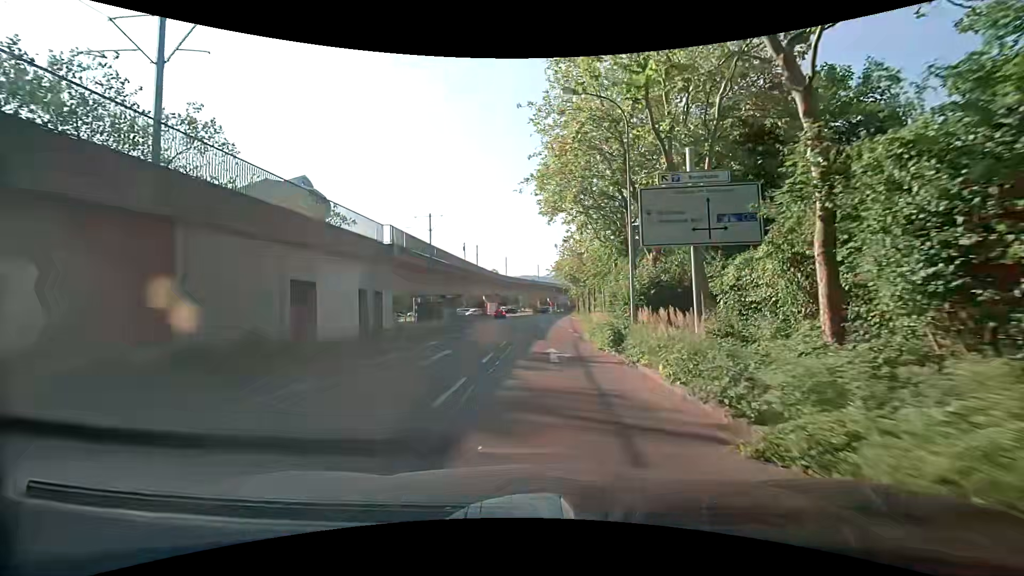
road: tertiary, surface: asphalt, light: Day
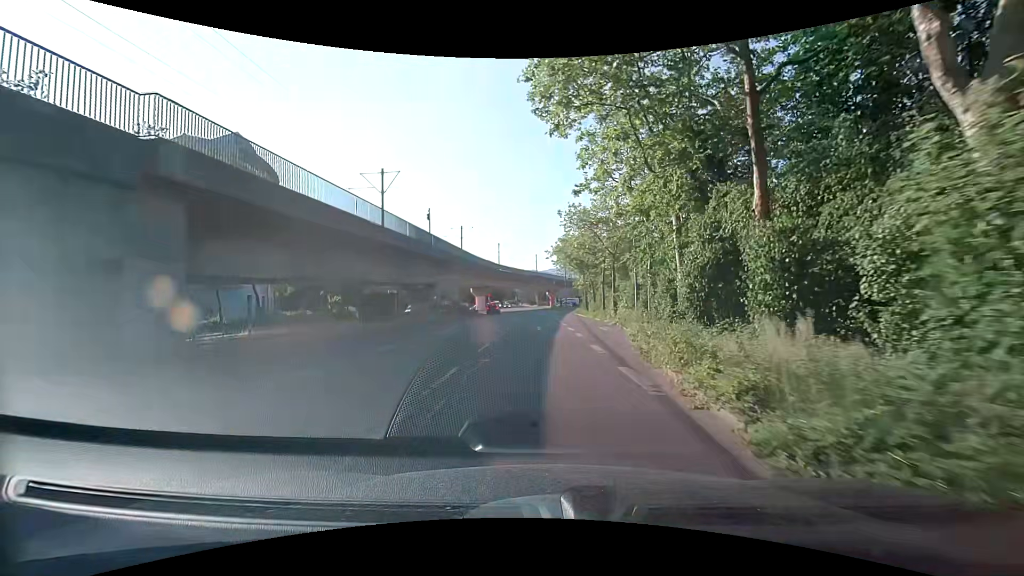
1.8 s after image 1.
(0.0, +17.5) m; -1°
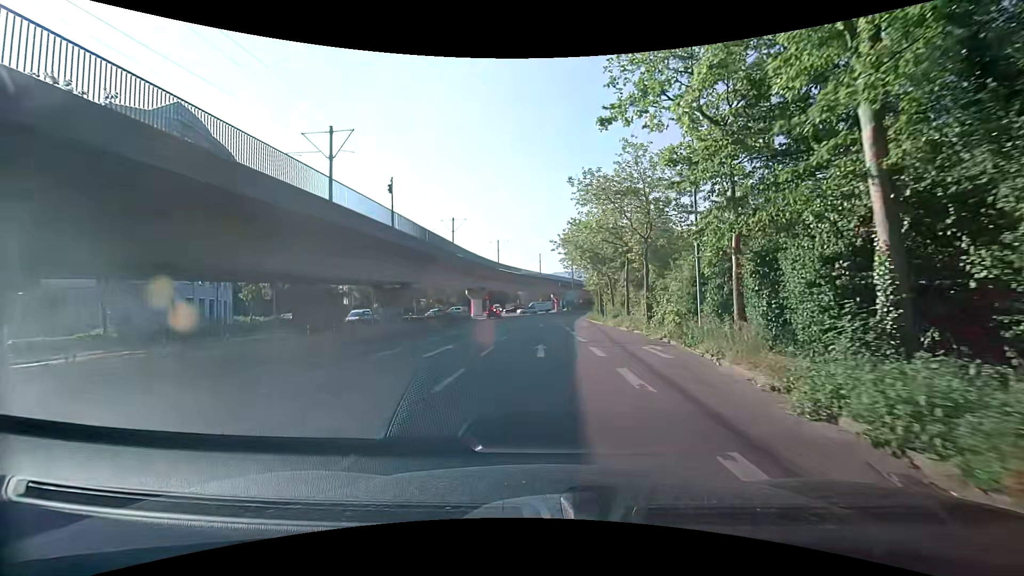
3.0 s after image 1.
(+0.1, +11.4) m; 0°
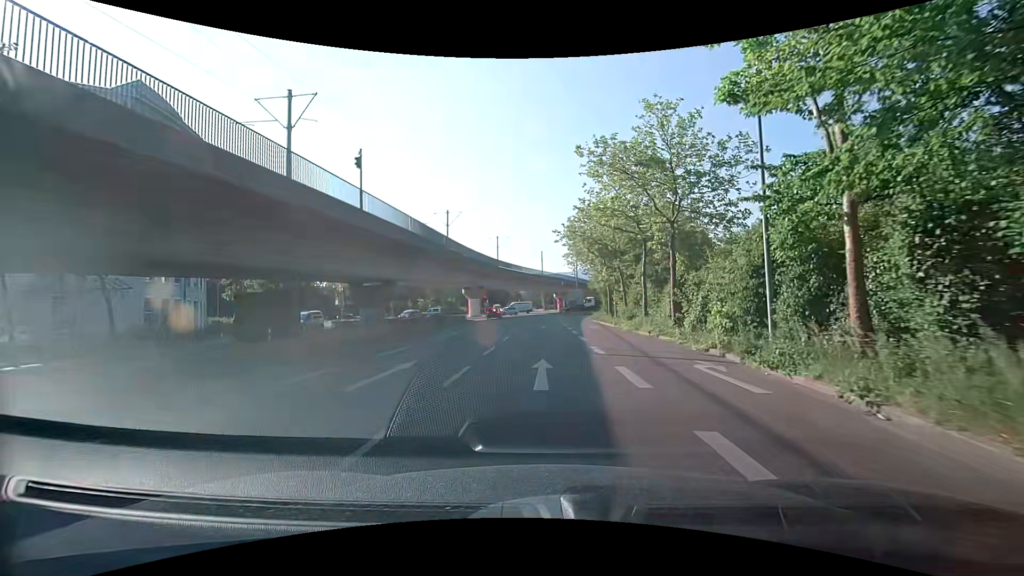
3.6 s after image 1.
(0.0, +5.5) m; +1°
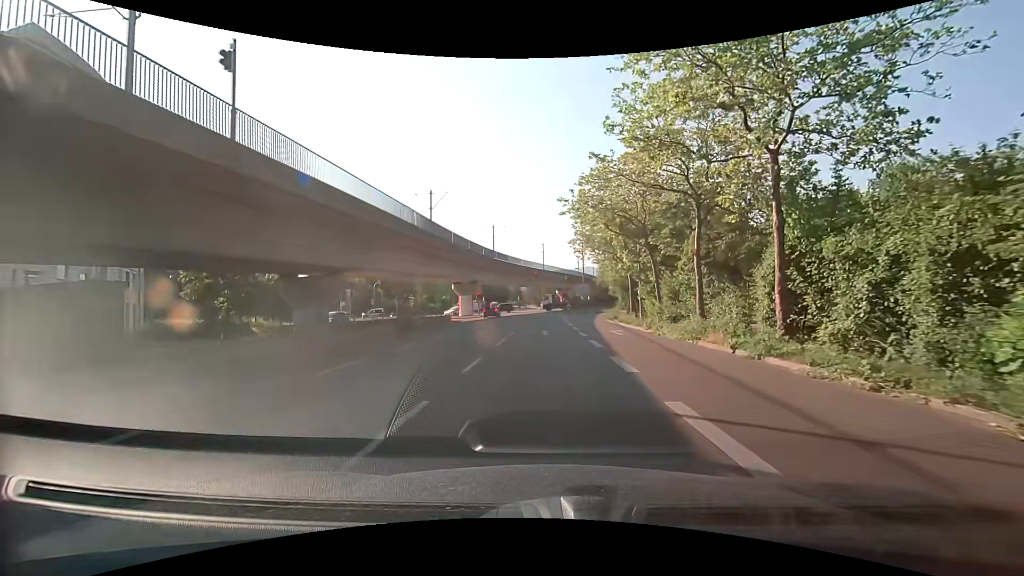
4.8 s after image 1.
(-0.2, +10.4) m; -1°
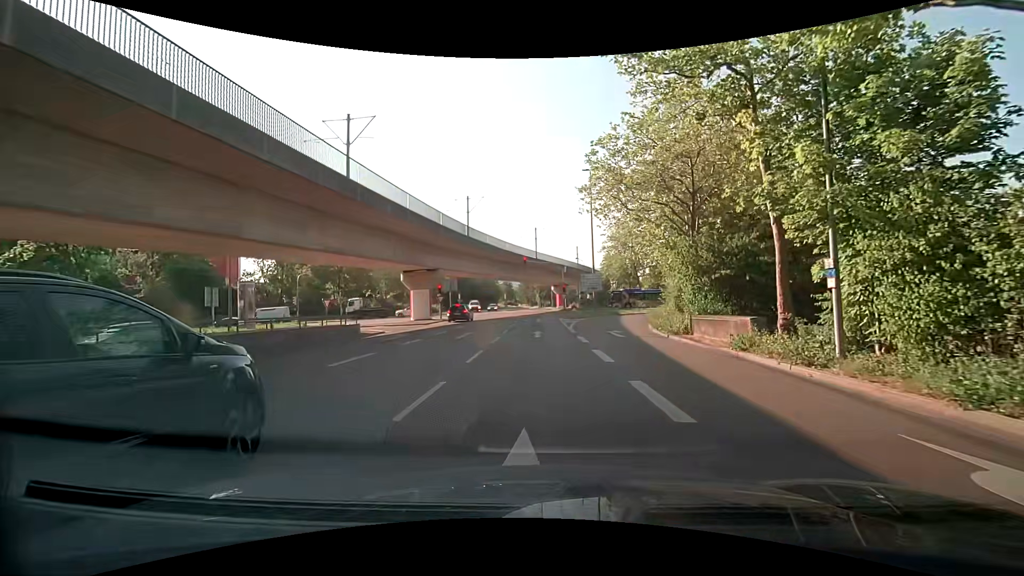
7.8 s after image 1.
(+0.3, +22.1) m; +1°
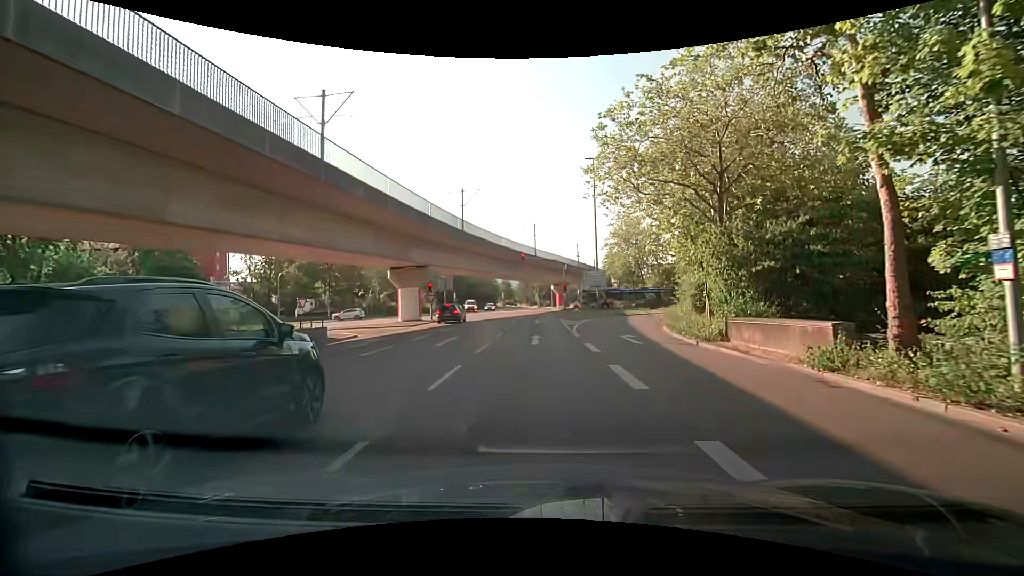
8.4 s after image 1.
(0.0, +3.8) m; 0°
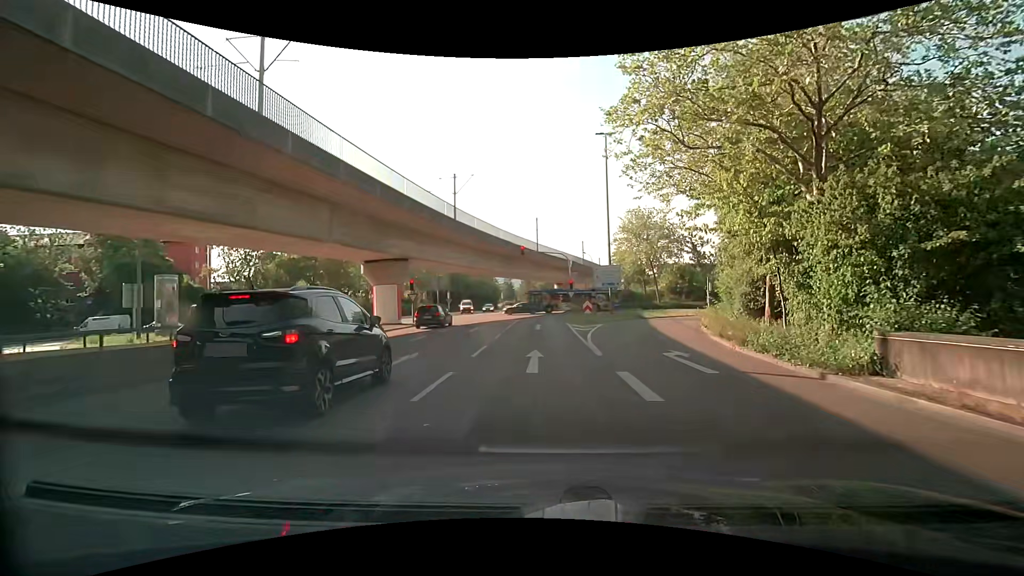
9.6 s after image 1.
(0.0, +6.9) m; +1°
(0, +10) (0, +20) (-1, +30) (-1, +40) (-1, +50) (-1, +60) (-1, +70) (-2, +80) (-2, +90) (-2, +100) m
